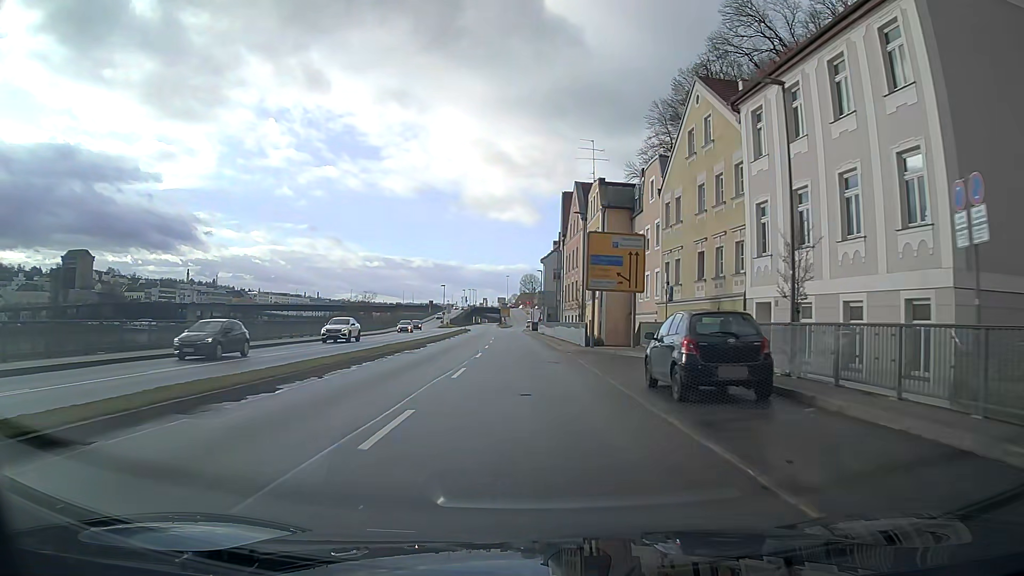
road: primary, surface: asphalt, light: Day
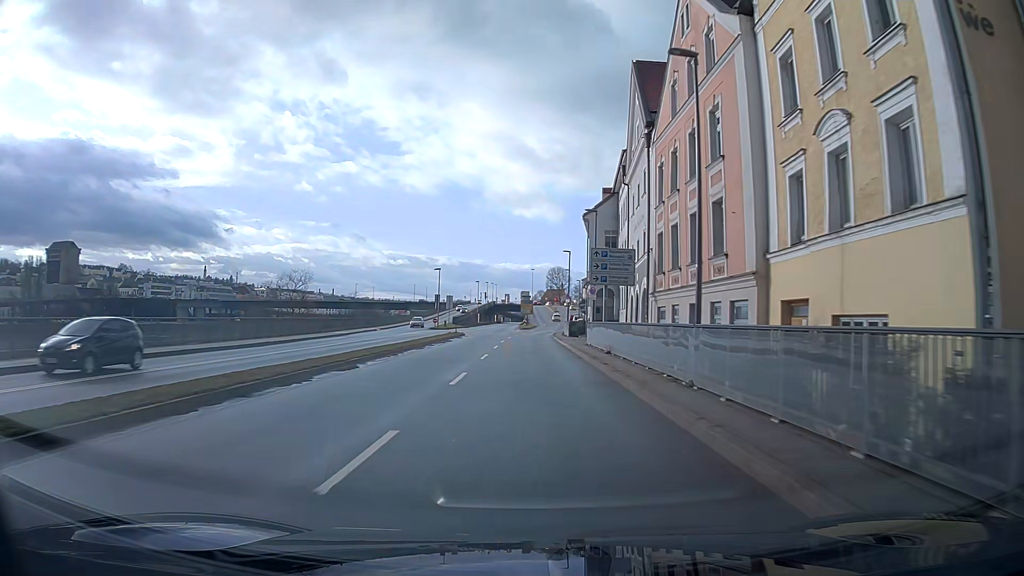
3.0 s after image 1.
(-0.8, +38.0) m; -2°
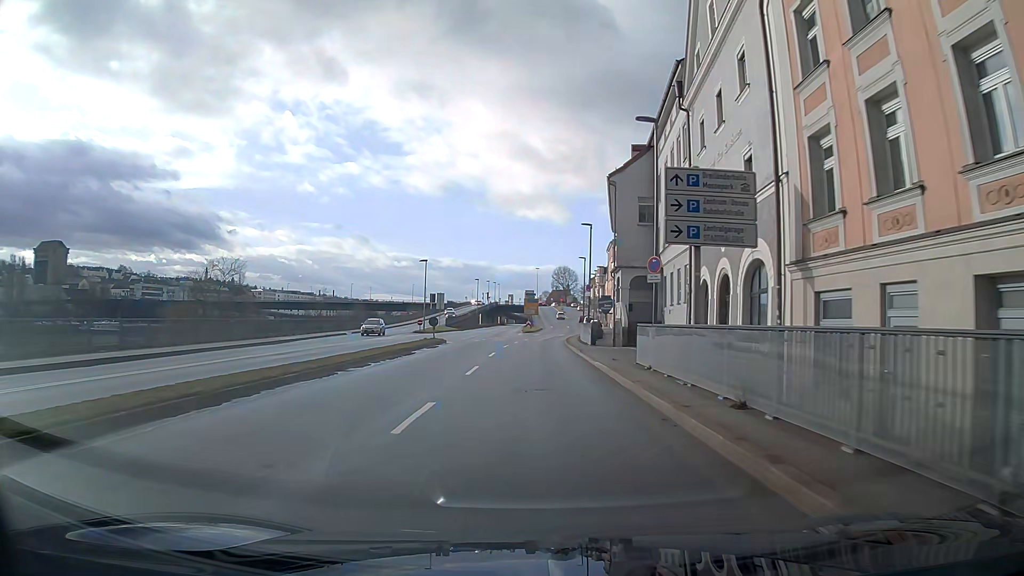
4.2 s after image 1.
(-0.1, +15.2) m; 0°
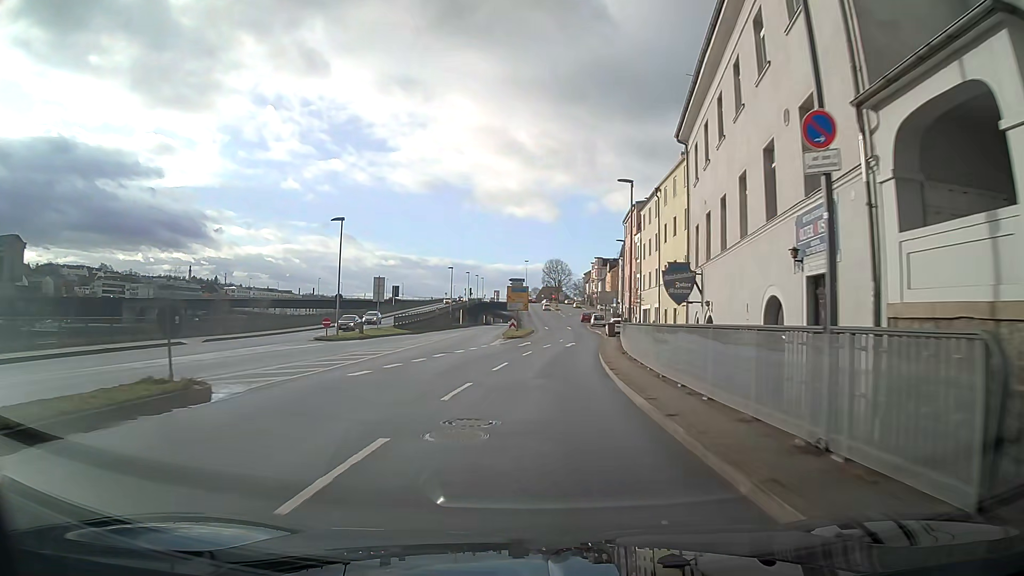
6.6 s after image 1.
(+0.3, +30.5) m; +2°
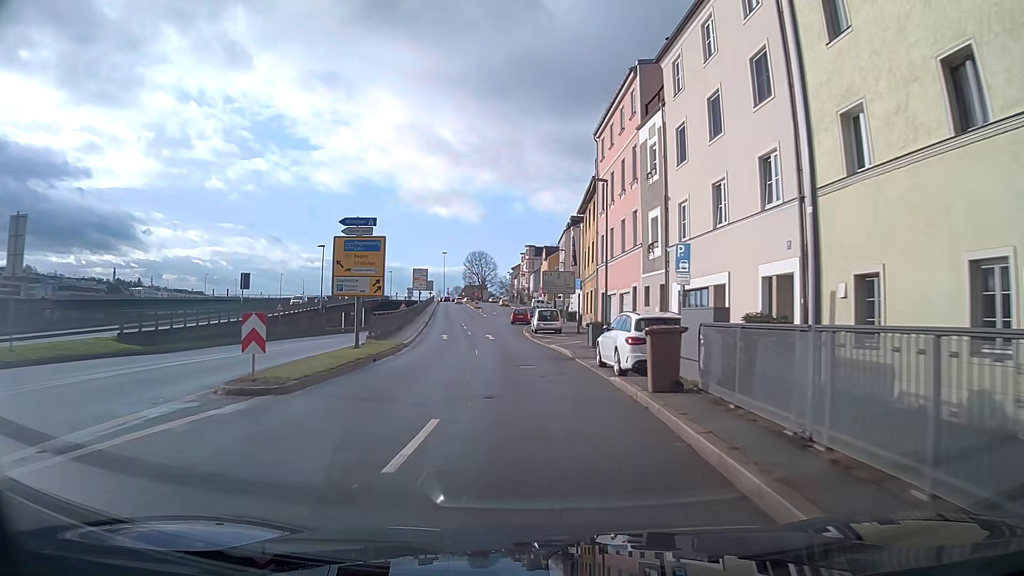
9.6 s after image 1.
(+2.2, +38.0) m; +6°
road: primary_link
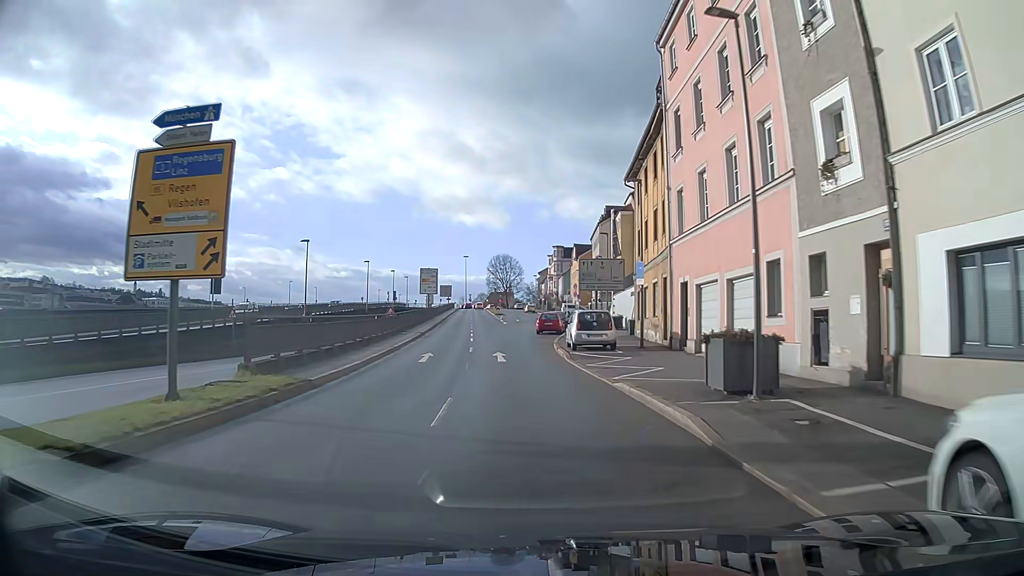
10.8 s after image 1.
(-0.4, +15.2) m; -3°
(0, +10) (-1, +20) (-1, +30) (-1, +40) (-1, +50) (-1, +60) (-1, +70) (-1, +80) (-1, +90) (-2, +100) m
